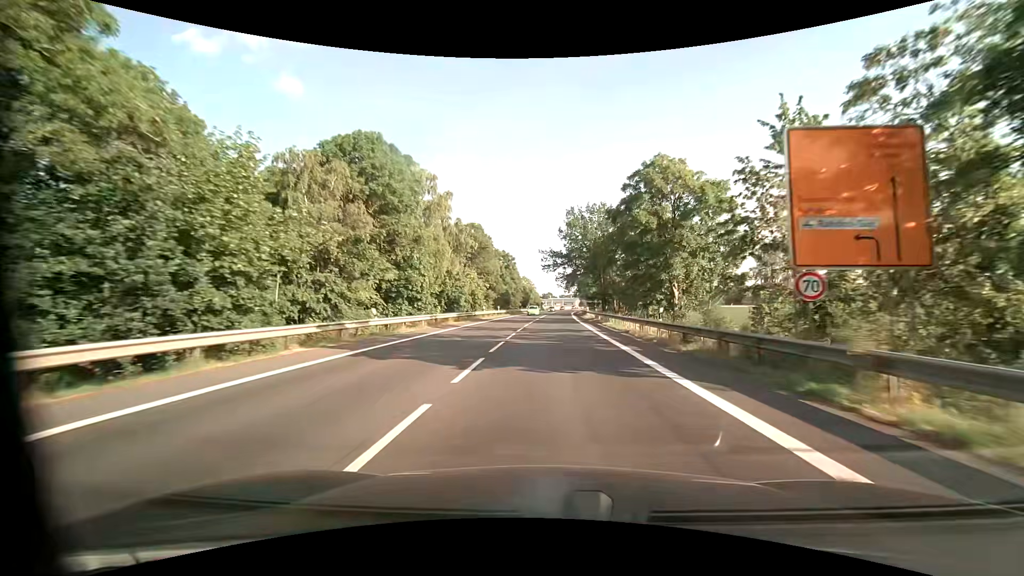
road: primary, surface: asphalt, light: Day
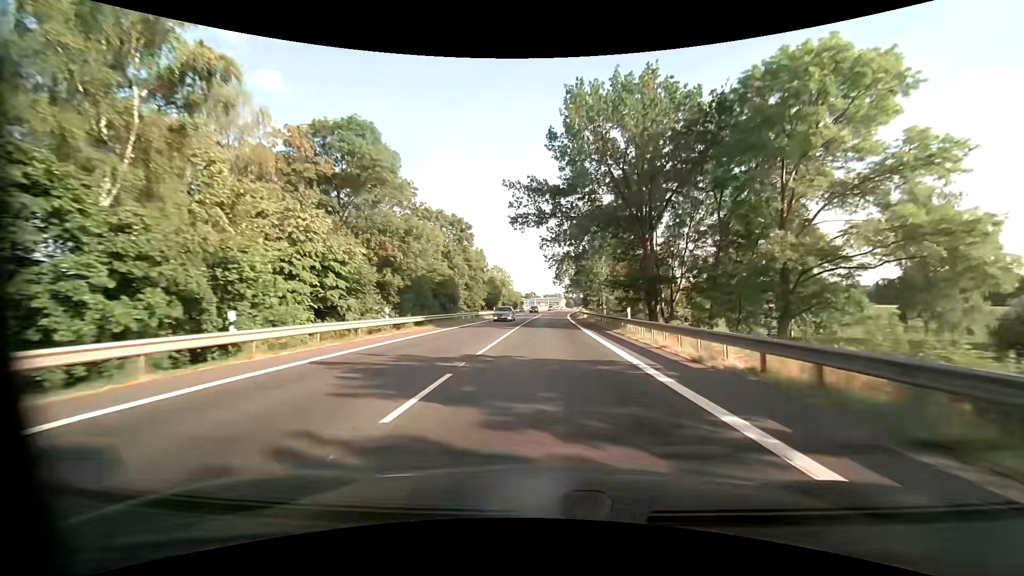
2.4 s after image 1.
(+0.9, +45.2) m; +2°
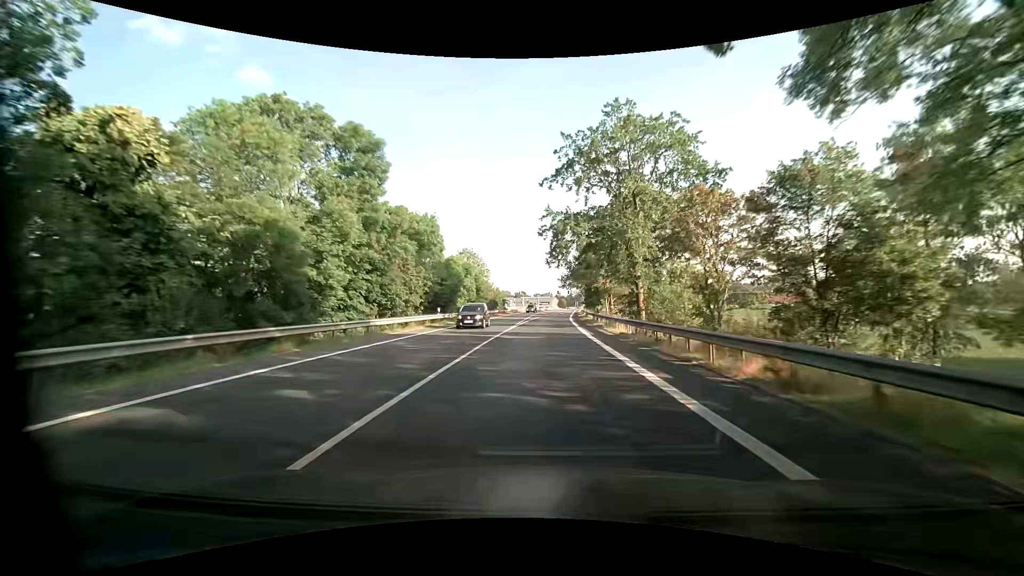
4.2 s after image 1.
(+0.2, +34.0) m; +1°
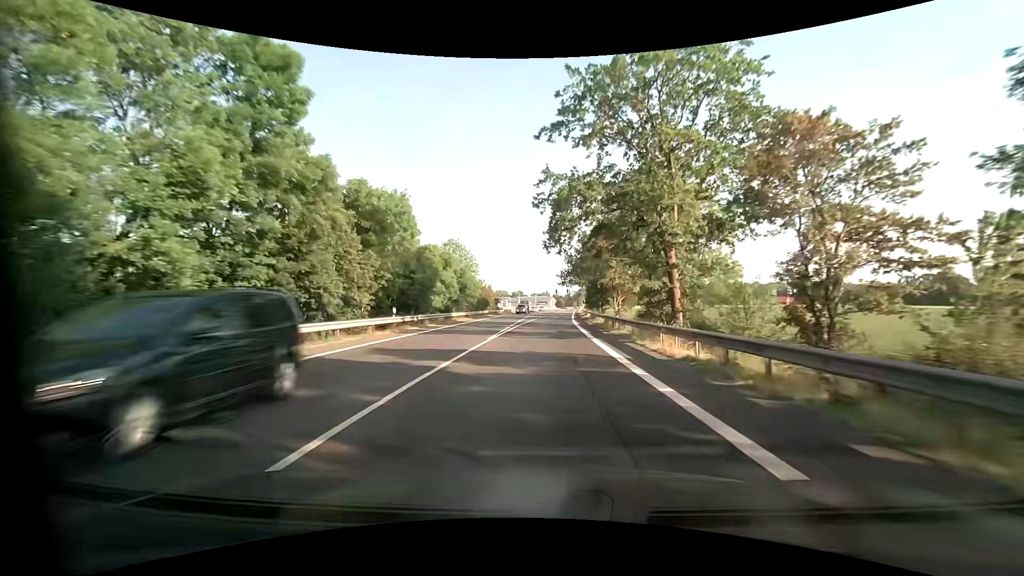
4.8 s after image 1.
(+0.1, +11.3) m; 0°
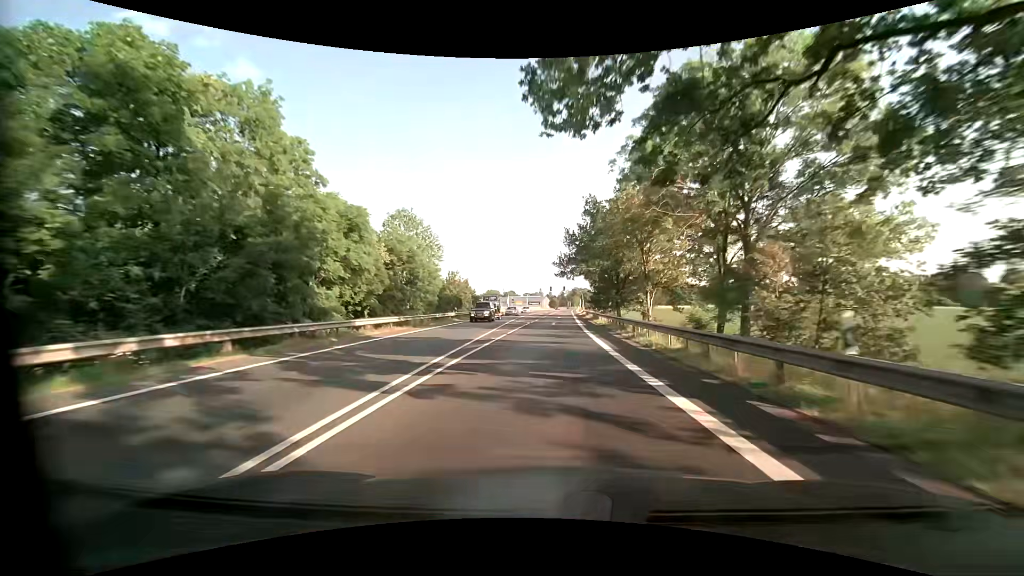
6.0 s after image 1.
(+0.2, +22.7) m; +1°
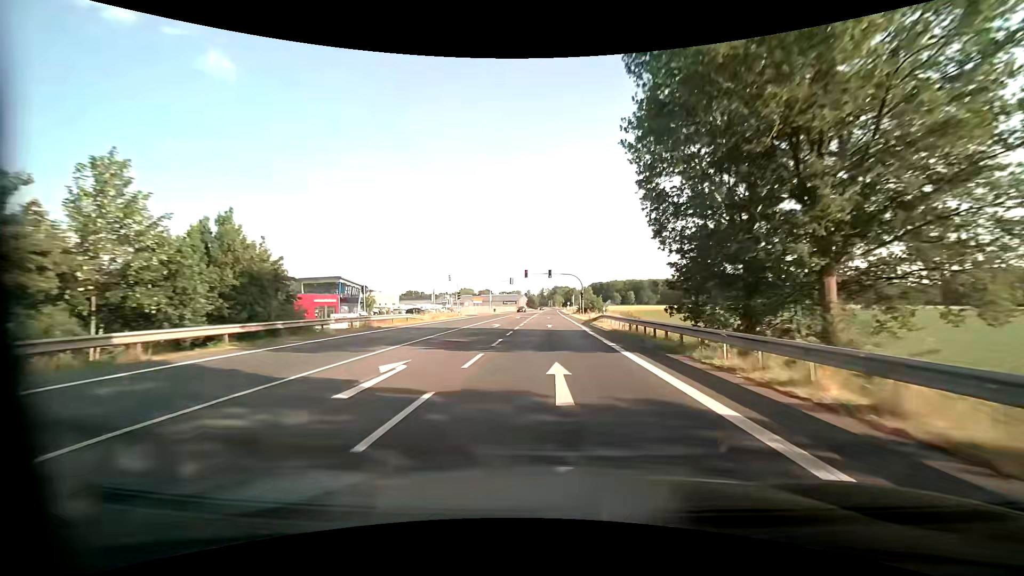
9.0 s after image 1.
(+1.3, +56.6) m; +3°
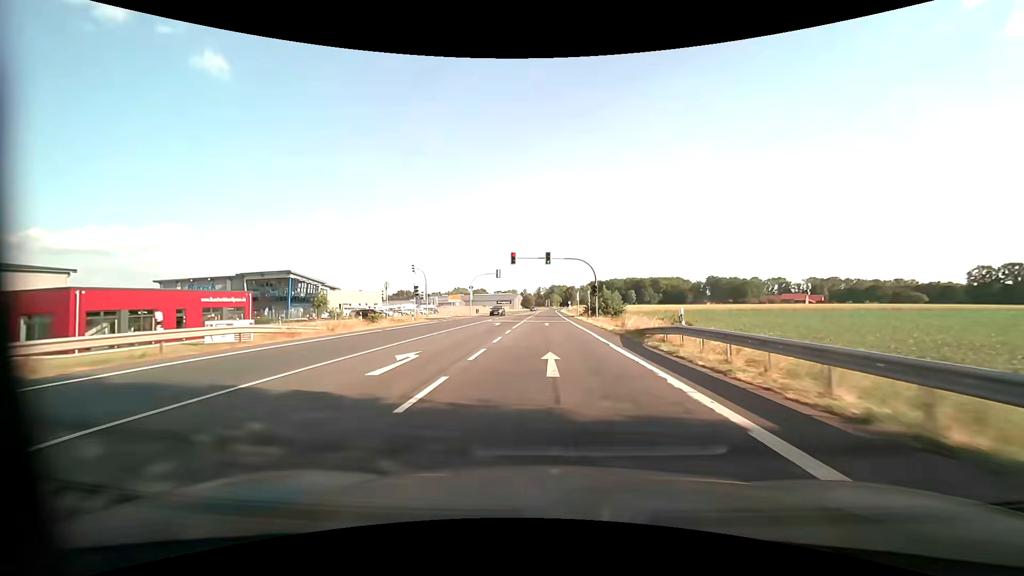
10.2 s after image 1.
(-0.1, +22.6) m; 0°
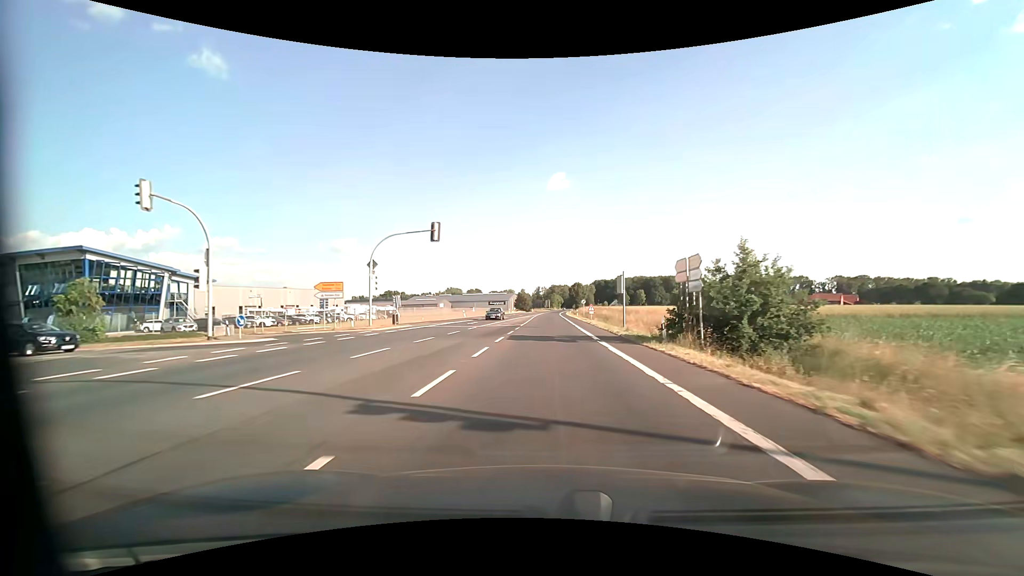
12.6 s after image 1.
(+0.1, +45.2) m; 0°
(0, +10) (0, +20) (0, +30) (0, +40) (0, +50) (0, +60) (+1, +70) (+1, +80) (+1, +90) (+1, +100) m
